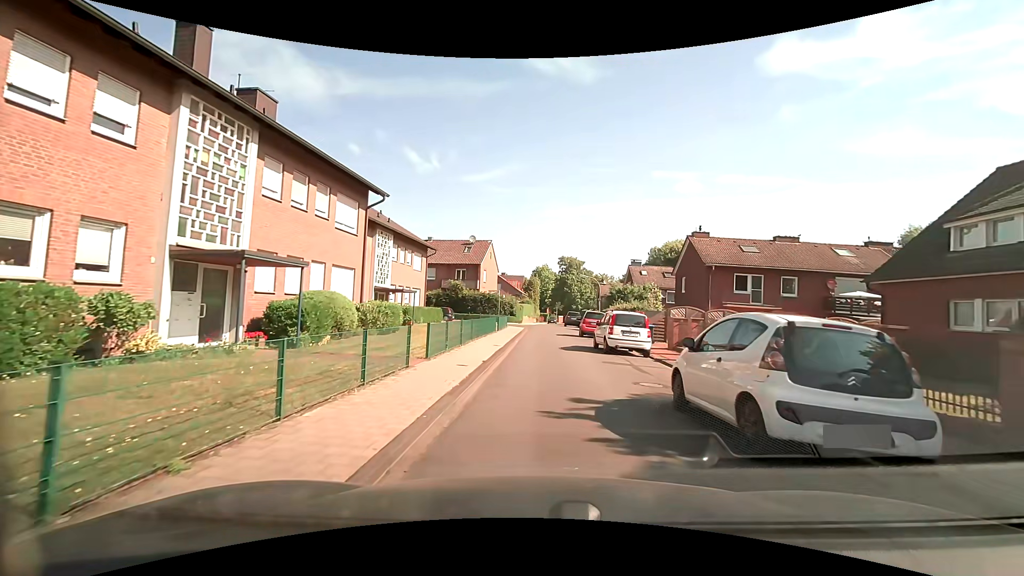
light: Day
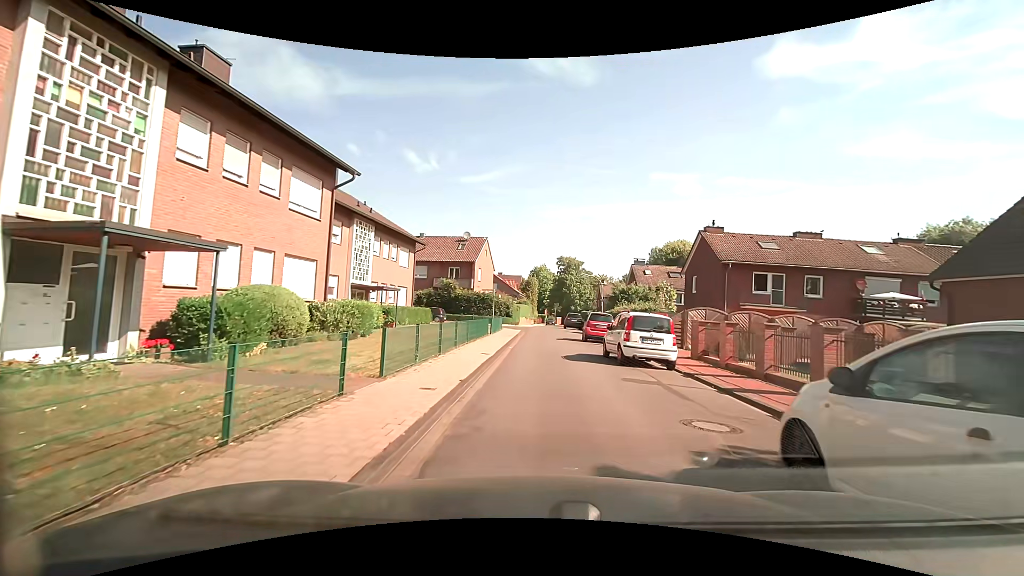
(0.0, +3.5) m; +2°
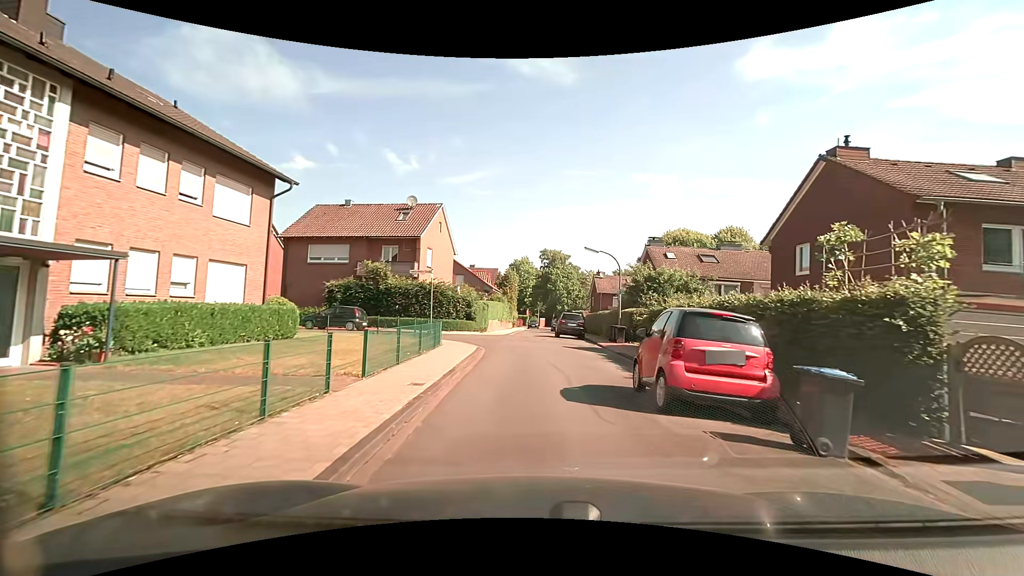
(0.0, +18.2) m; +1°
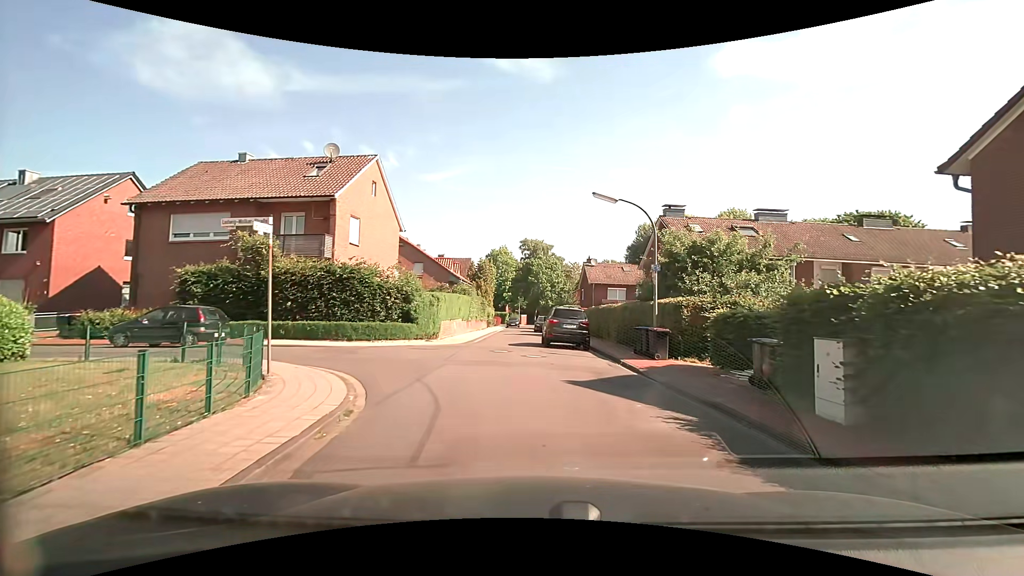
(+0.2, +11.7) m; +2°
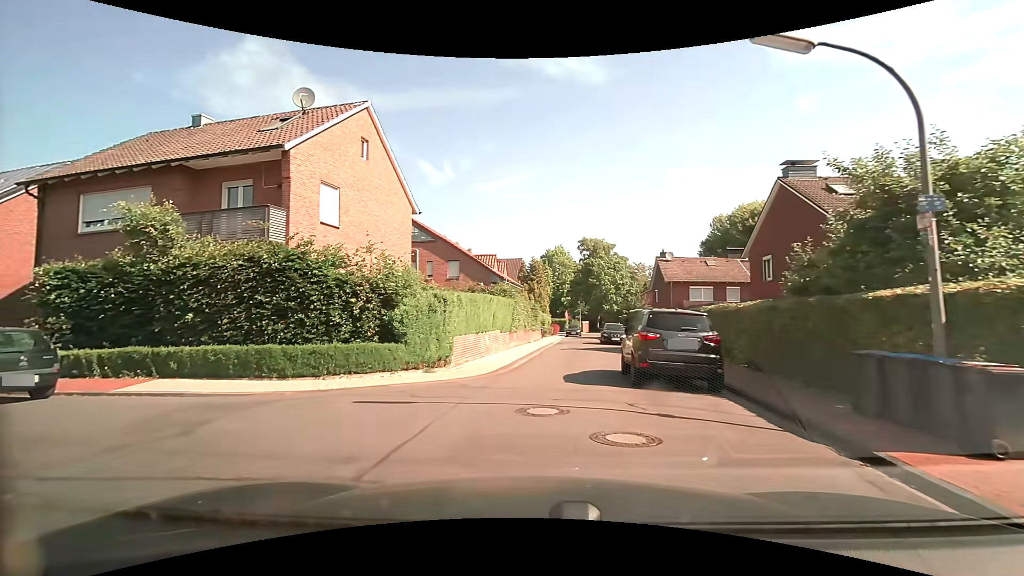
(0.0, +9.1) m; -6°
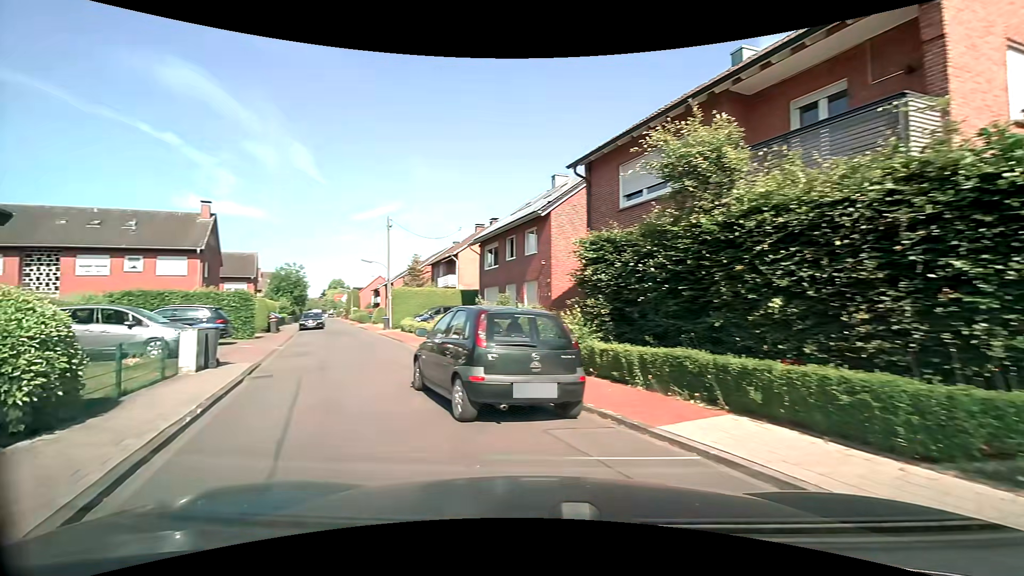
(-3.1, +6.6) m; -55°
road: residential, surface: asphalt
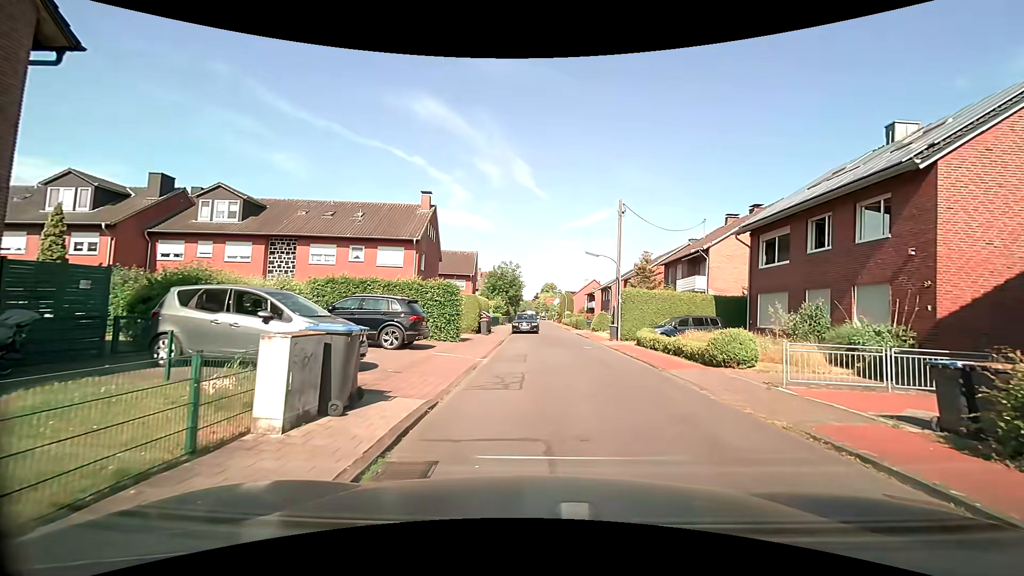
(-2.7, +7.6) m; -26°
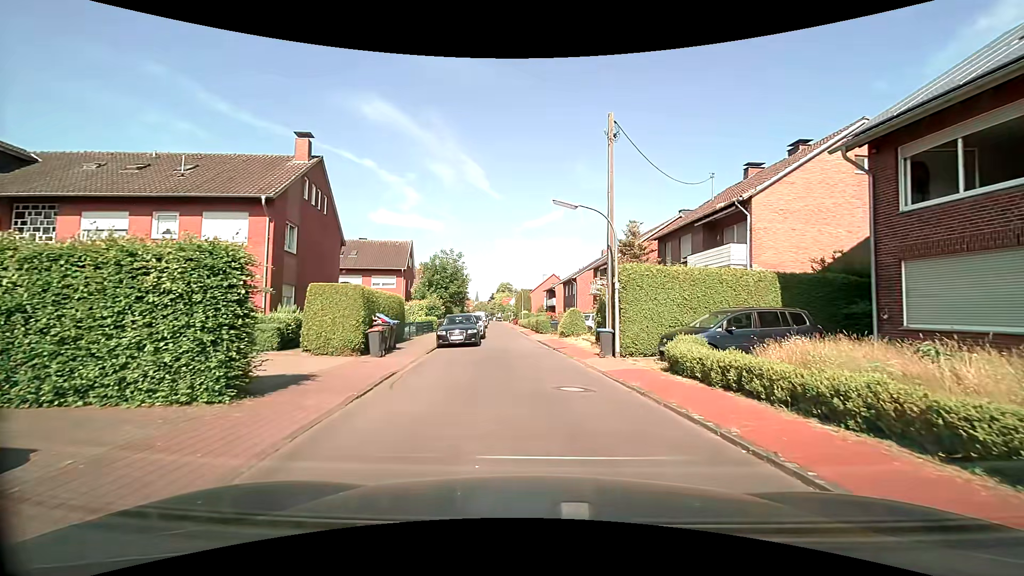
(+1.1, +13.1) m; +5°
